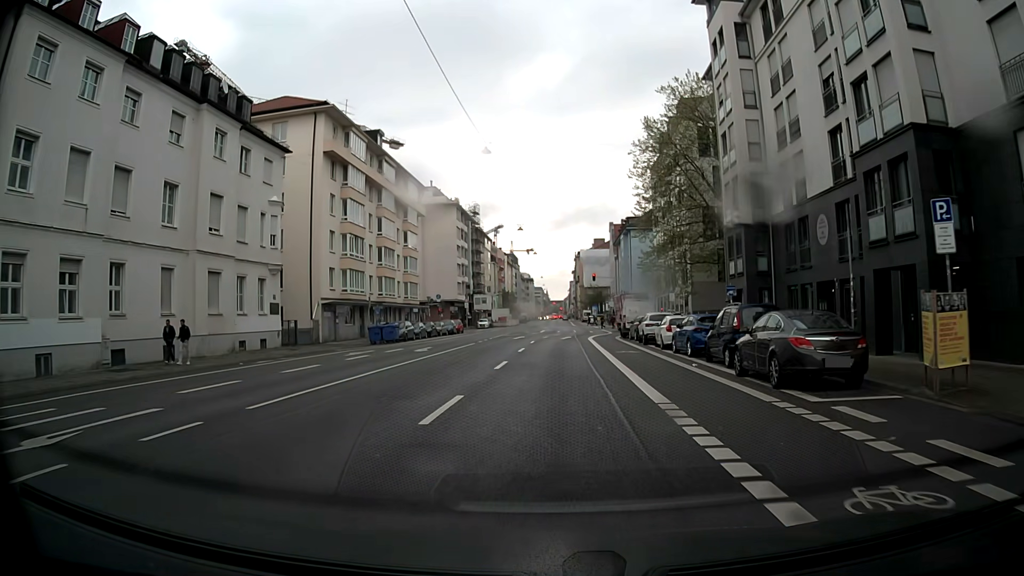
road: secondary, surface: asphalt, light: Day
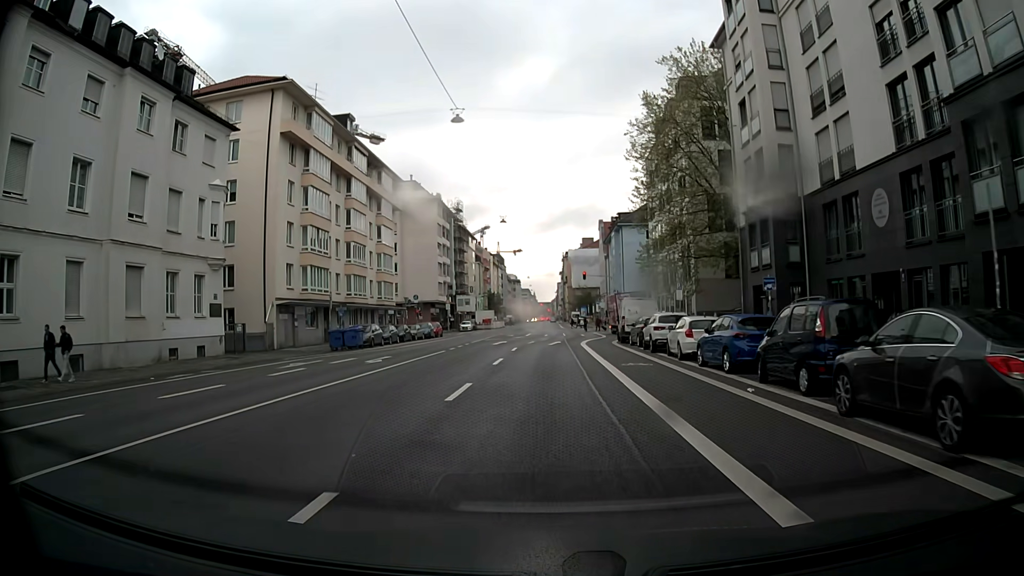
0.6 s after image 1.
(+0.1, +6.4) m; +1°
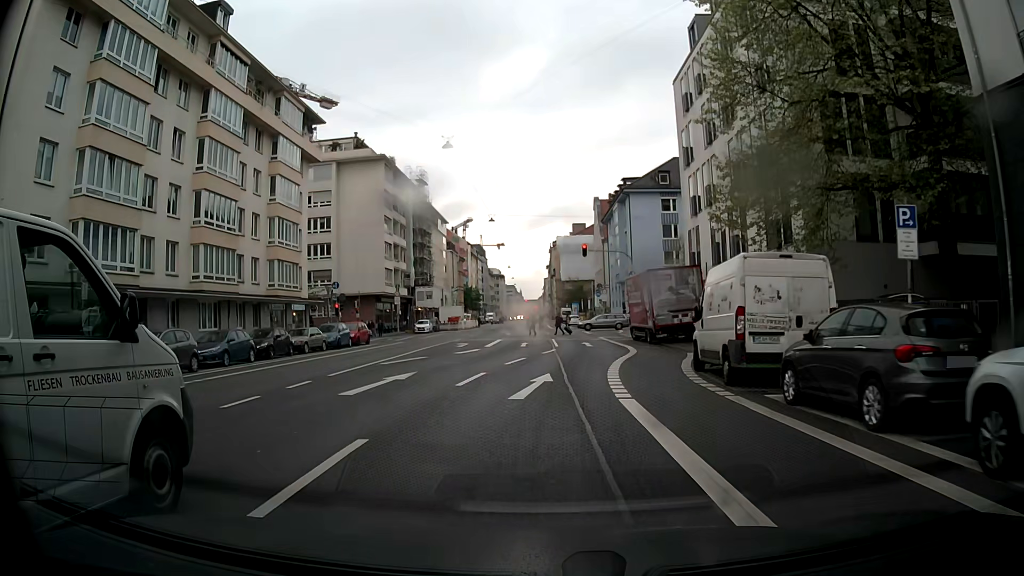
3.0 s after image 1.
(+0.3, +24.8) m; +1°
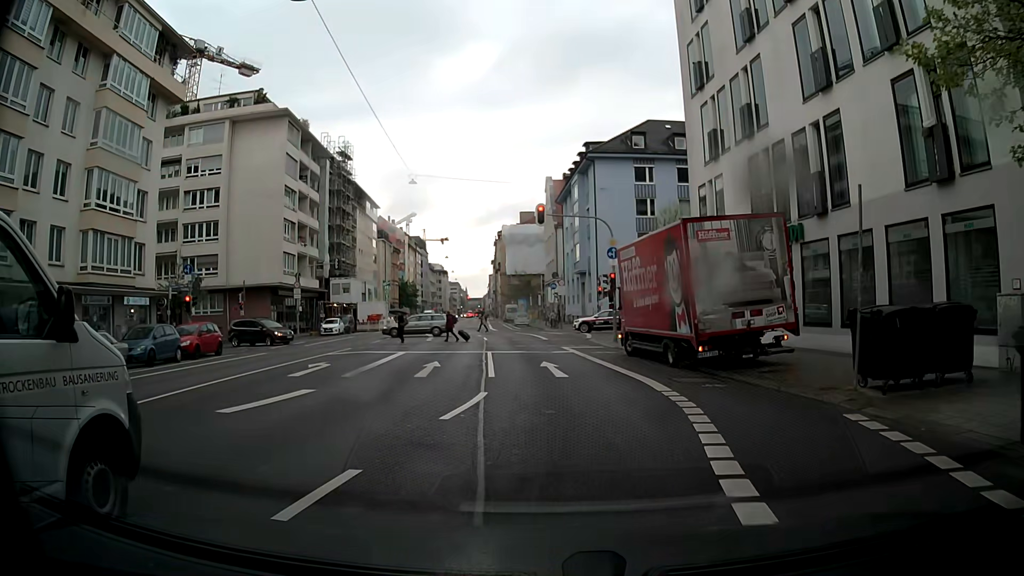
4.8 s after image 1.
(+0.2, +16.1) m; +4°
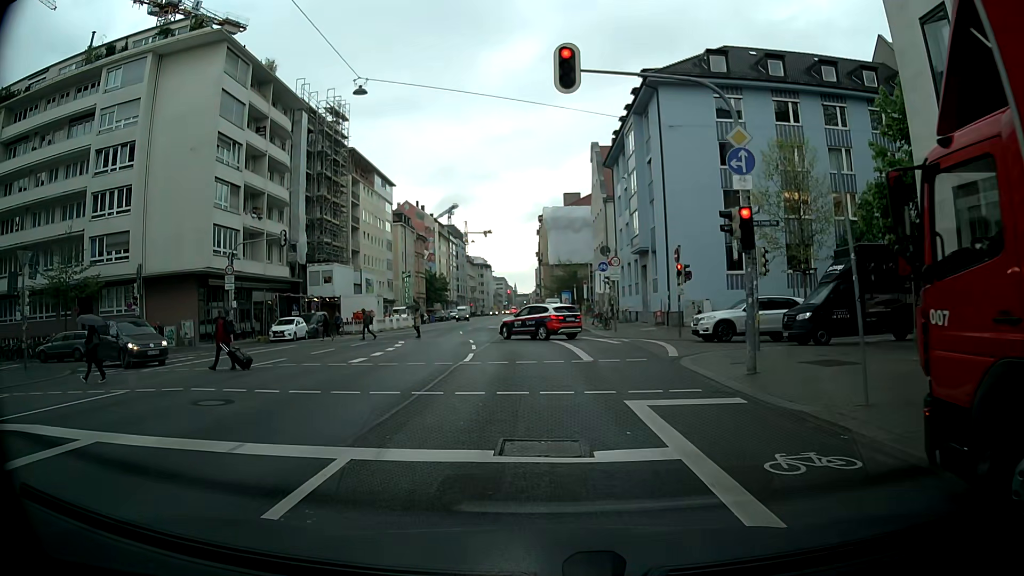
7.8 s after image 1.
(+0.2, +18.4) m; -6°
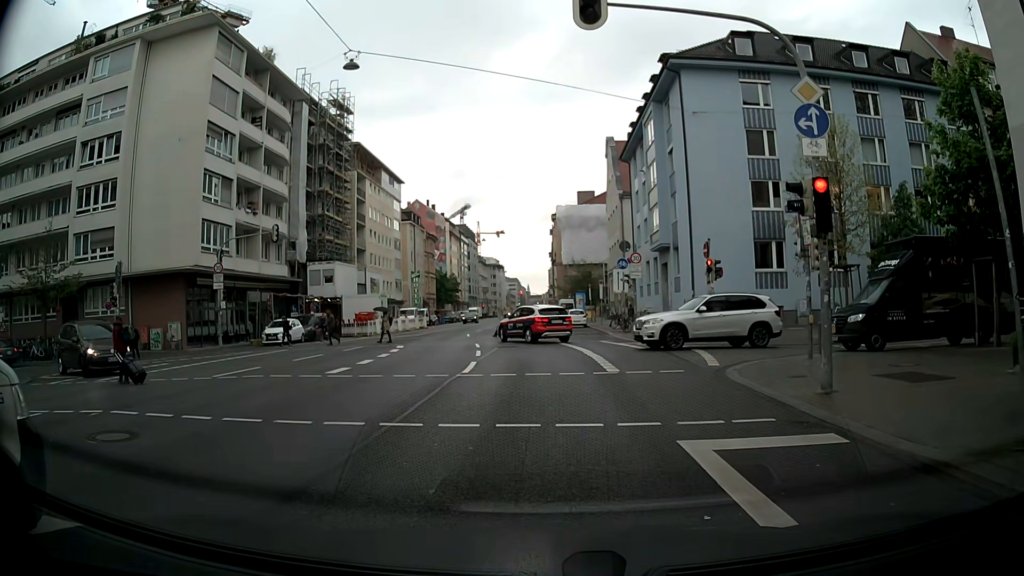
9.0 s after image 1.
(0.0, +2.9) m; +1°
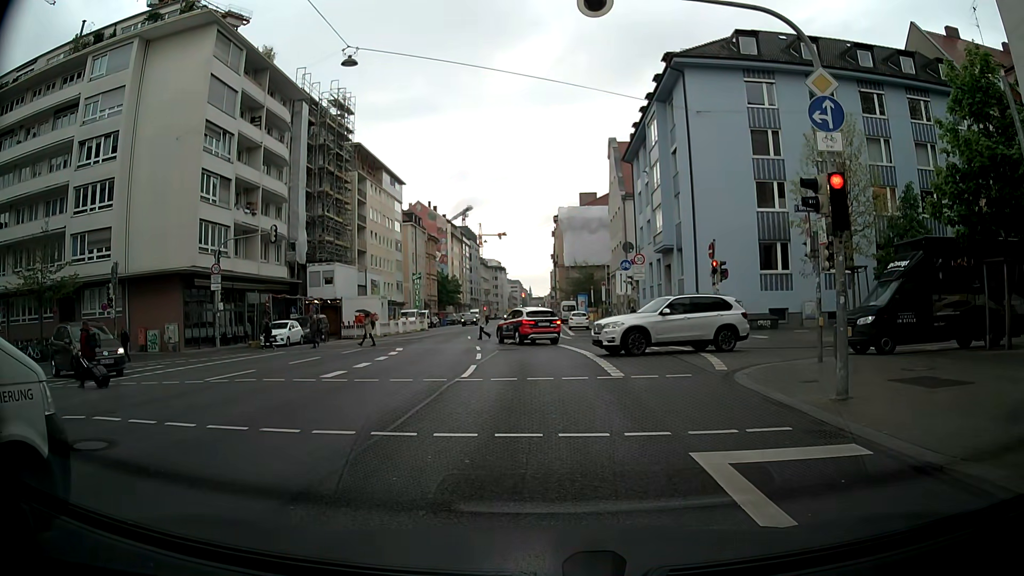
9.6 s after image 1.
(0.0, +0.5) m; 0°
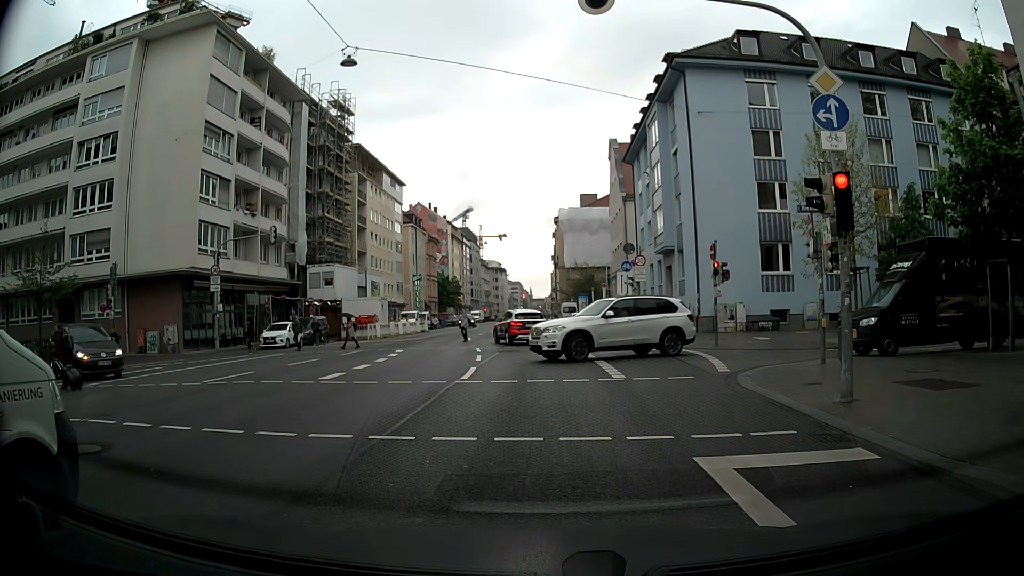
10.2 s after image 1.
(0.0, +0.2) m; 0°
